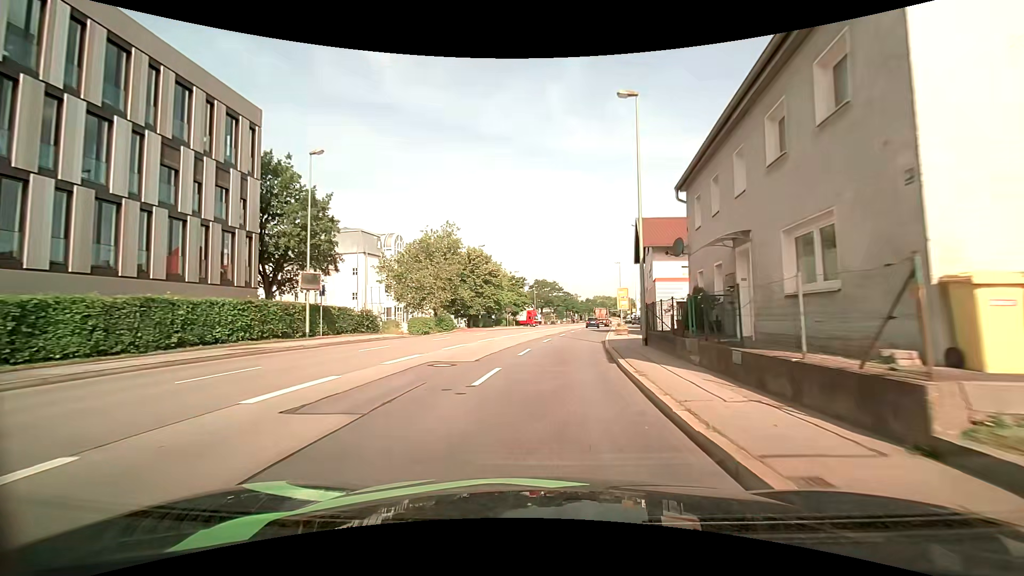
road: primary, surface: asphalt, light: Day
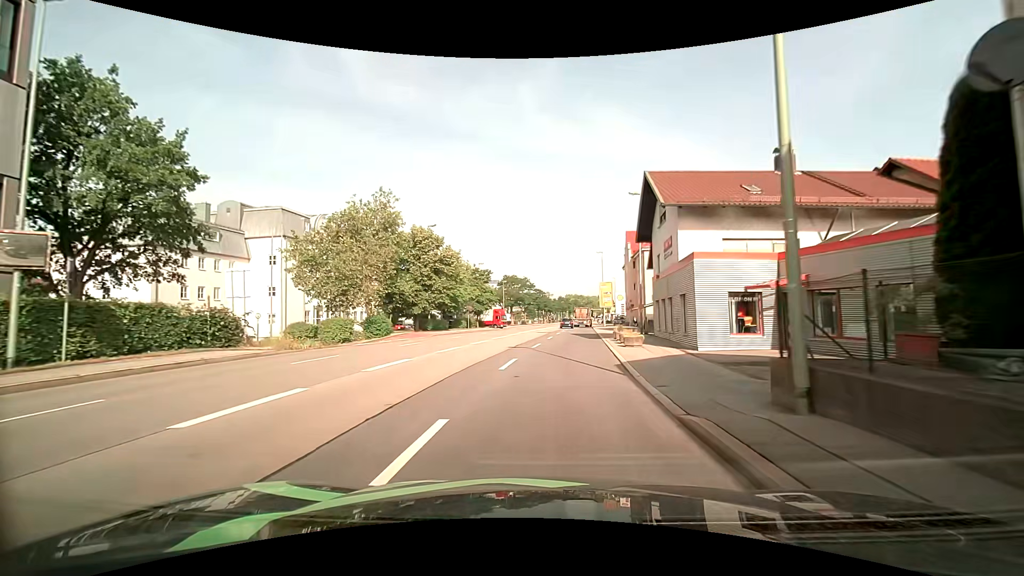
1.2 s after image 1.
(+0.4, +13.3) m; +3°
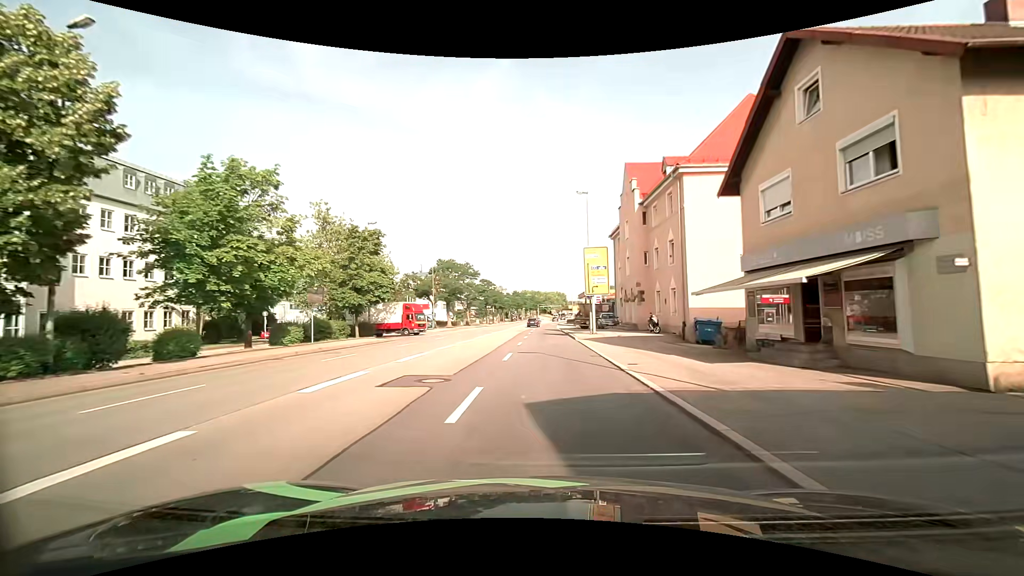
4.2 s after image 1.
(+1.8, +32.8) m; +5°
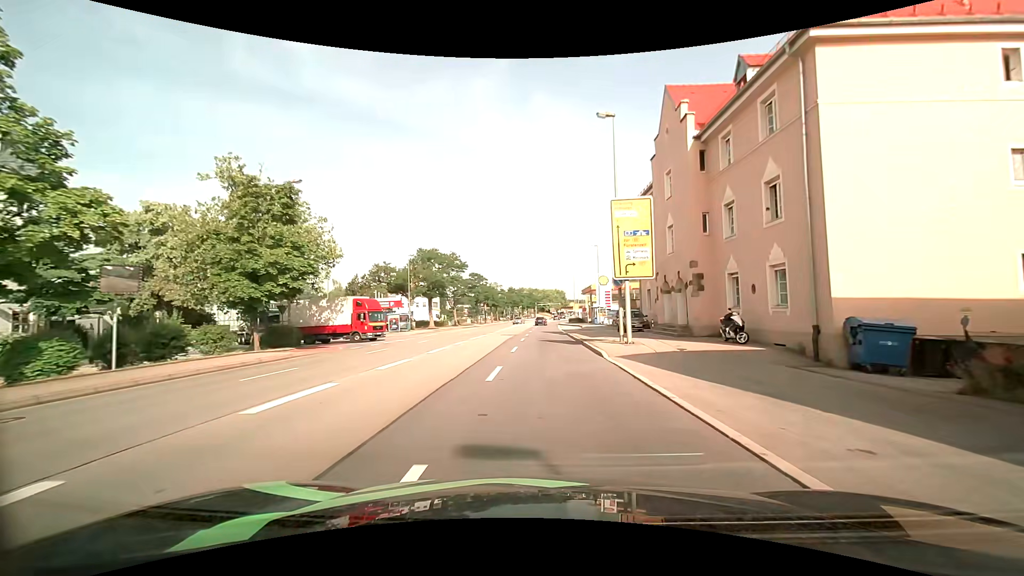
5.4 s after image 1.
(0.0, +13.8) m; 0°
